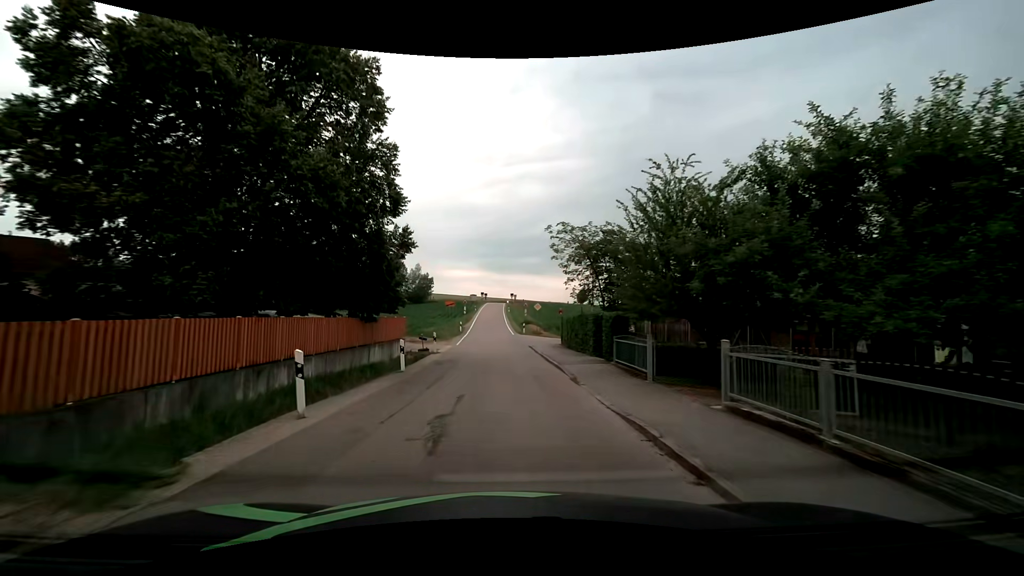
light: Day
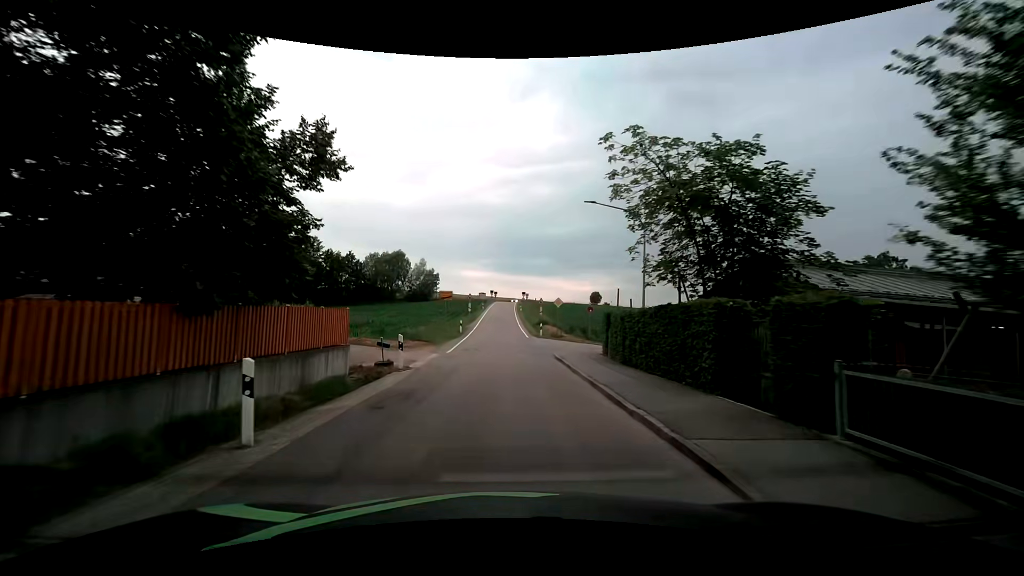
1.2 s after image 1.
(-0.2, +10.3) m; -2°
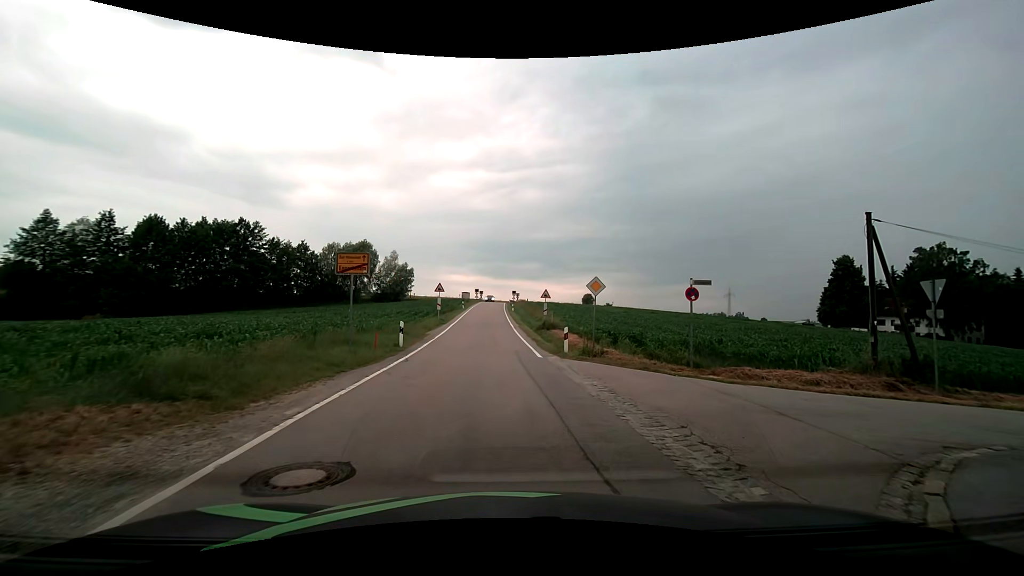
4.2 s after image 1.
(0.0, +19.2) m; +2°
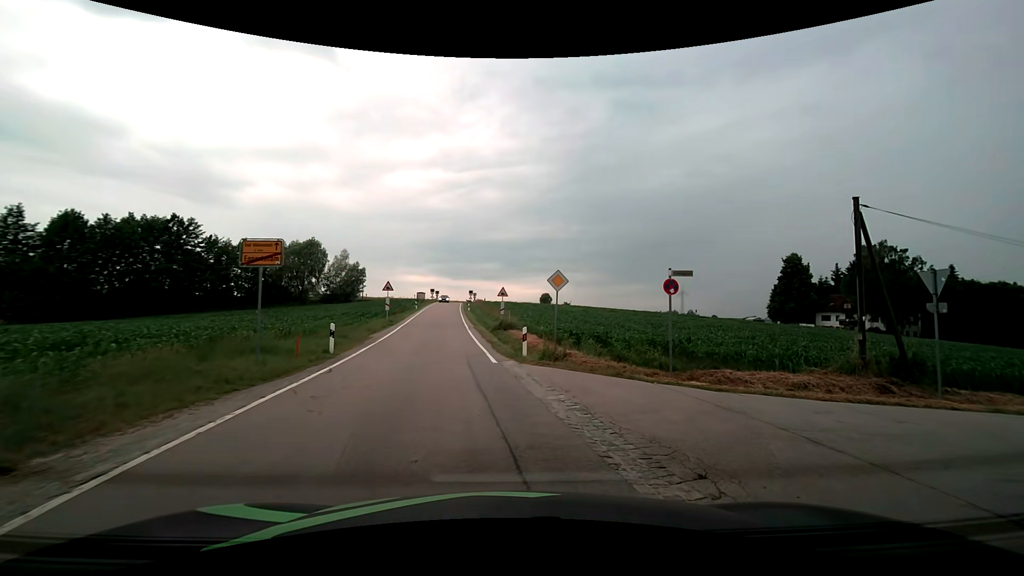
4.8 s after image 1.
(+0.1, +2.3) m; +6°
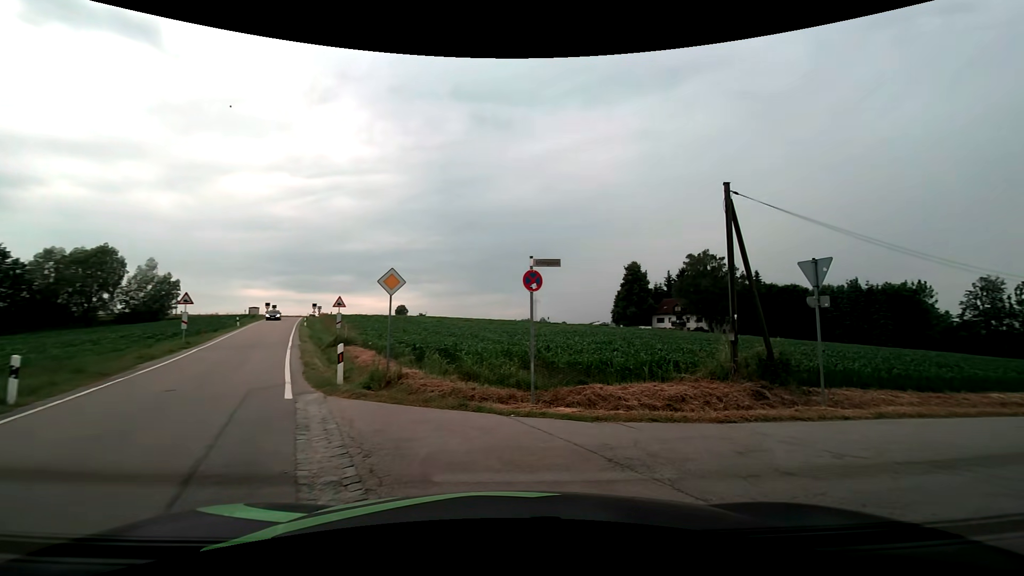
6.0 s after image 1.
(+0.4, +3.7) m; +15°
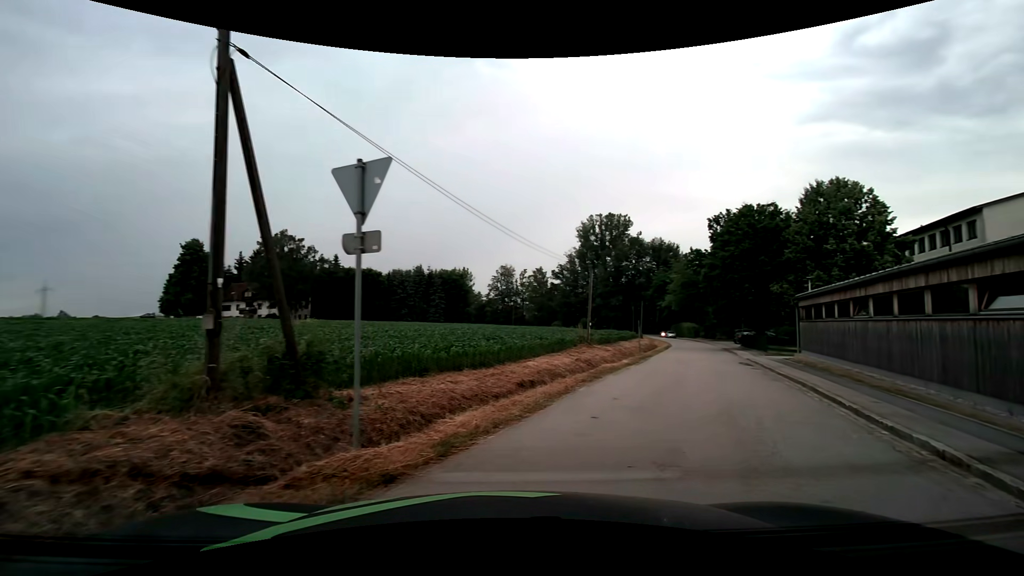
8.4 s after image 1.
(+2.8, +6.5) m; +46°
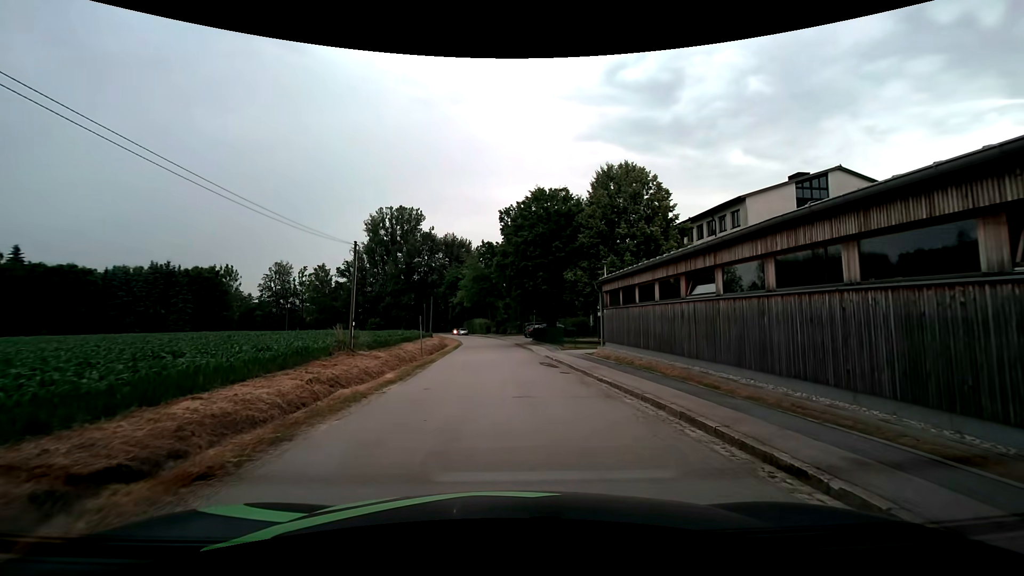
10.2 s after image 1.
(+2.0, +7.9) m; +22°
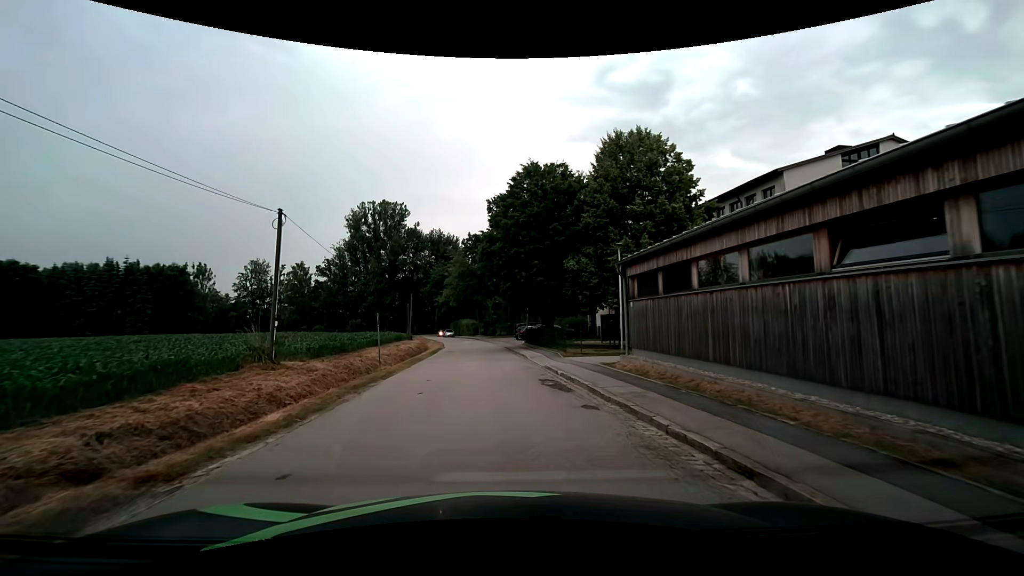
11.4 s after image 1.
(+0.1, +7.1) m; +1°
